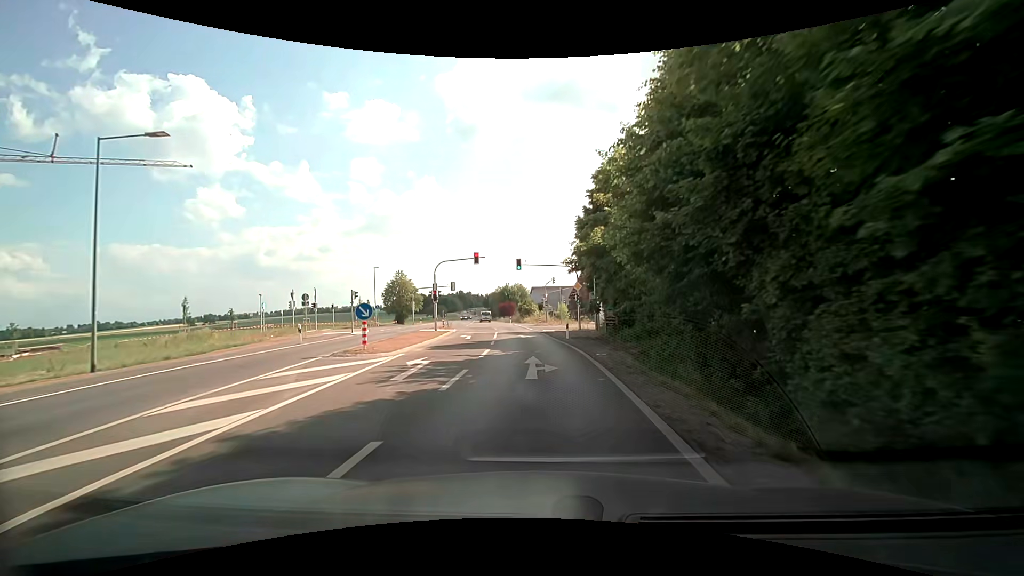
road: secondary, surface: asphalt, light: Day
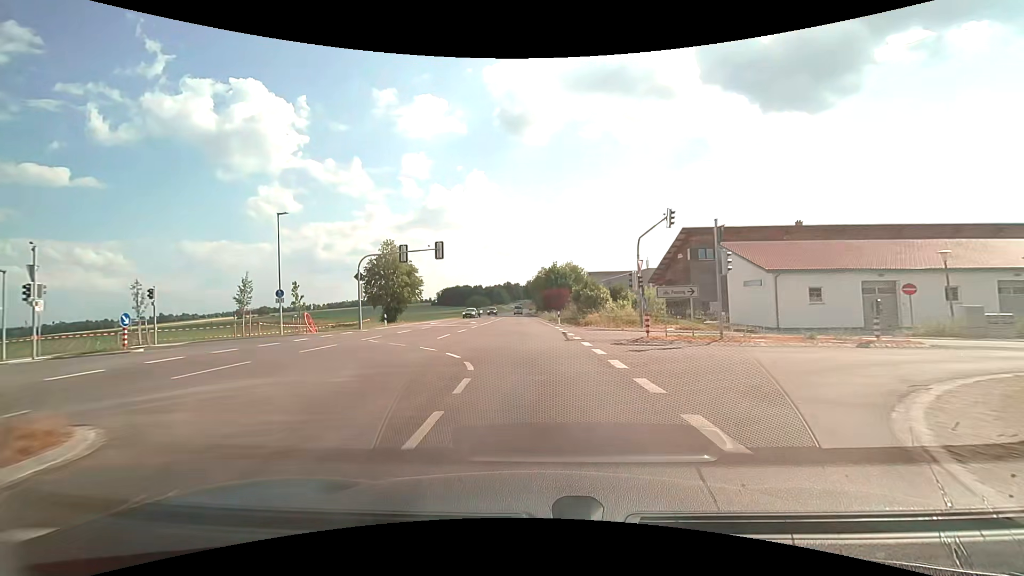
(-1.7, +39.4) m; -6°
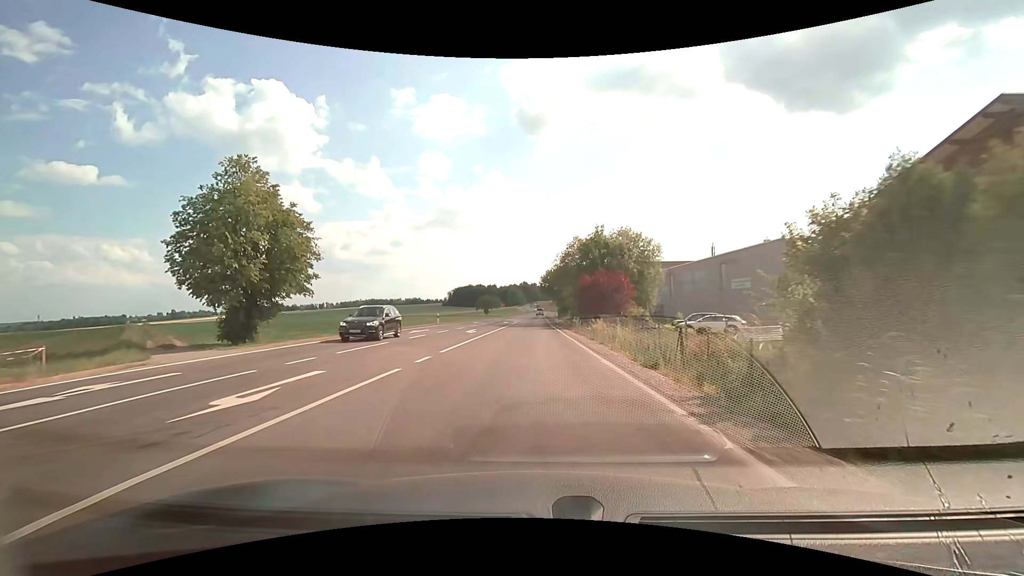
(-0.7, +39.8) m; -2°
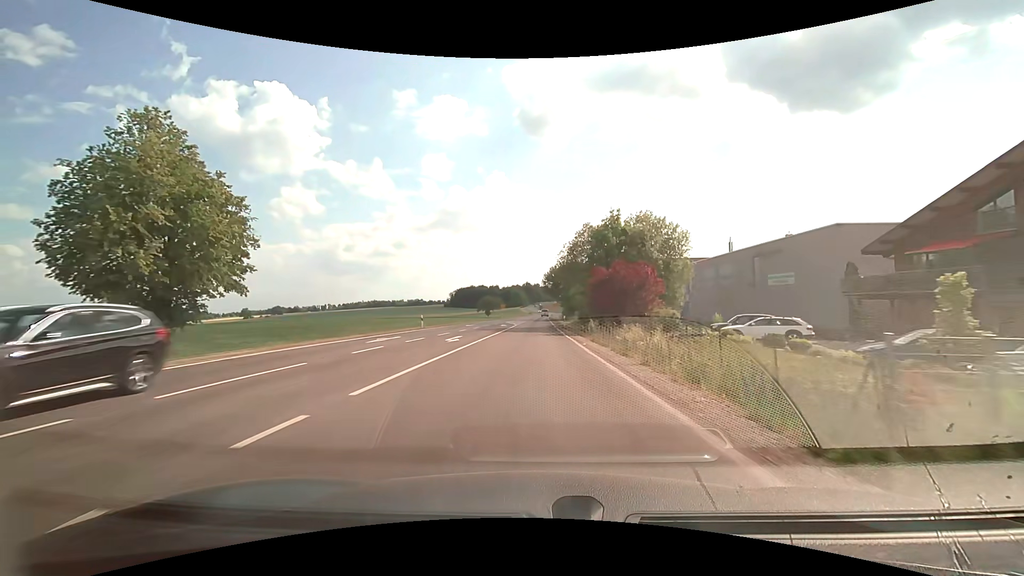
(0.0, +8.0) m; 0°
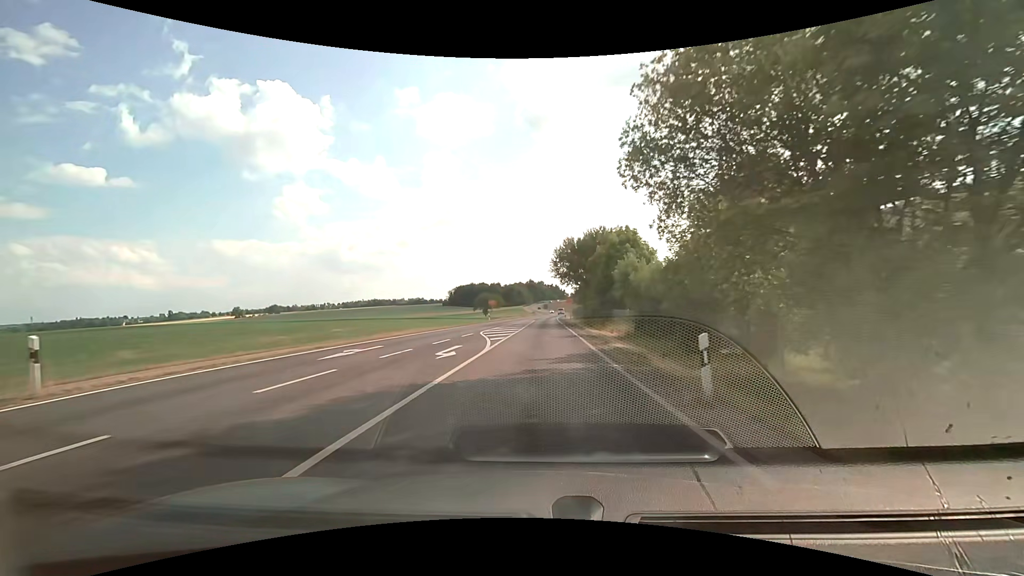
(-0.3, +31.9) m; -1°
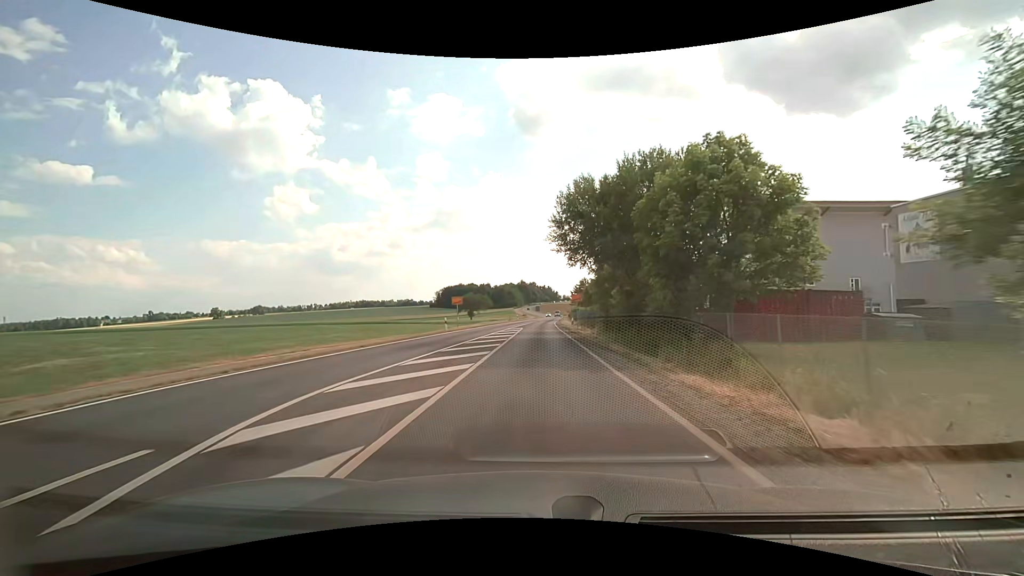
(+0.3, +23.6) m; +1°
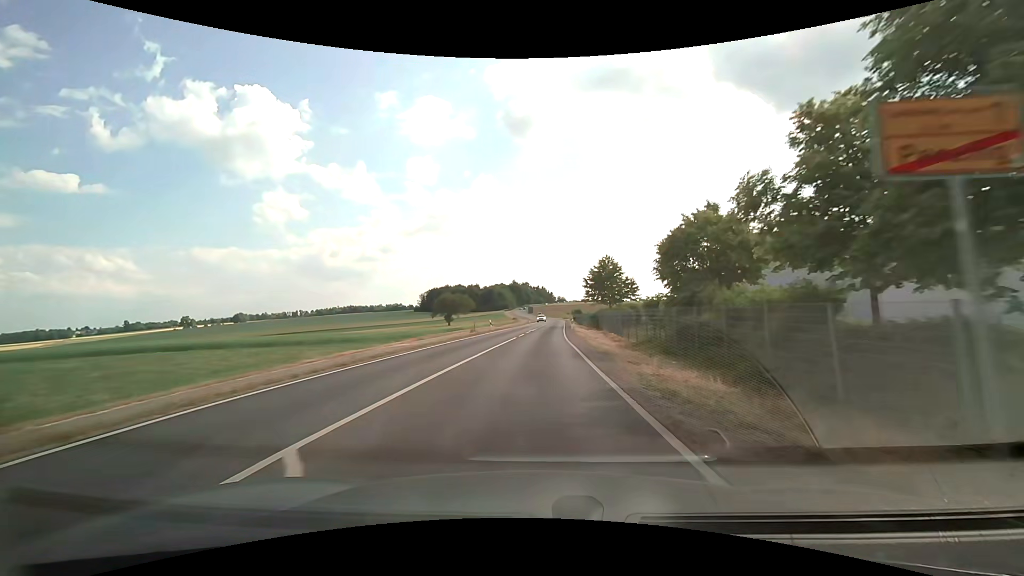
(+0.3, +40.4) m; +1°
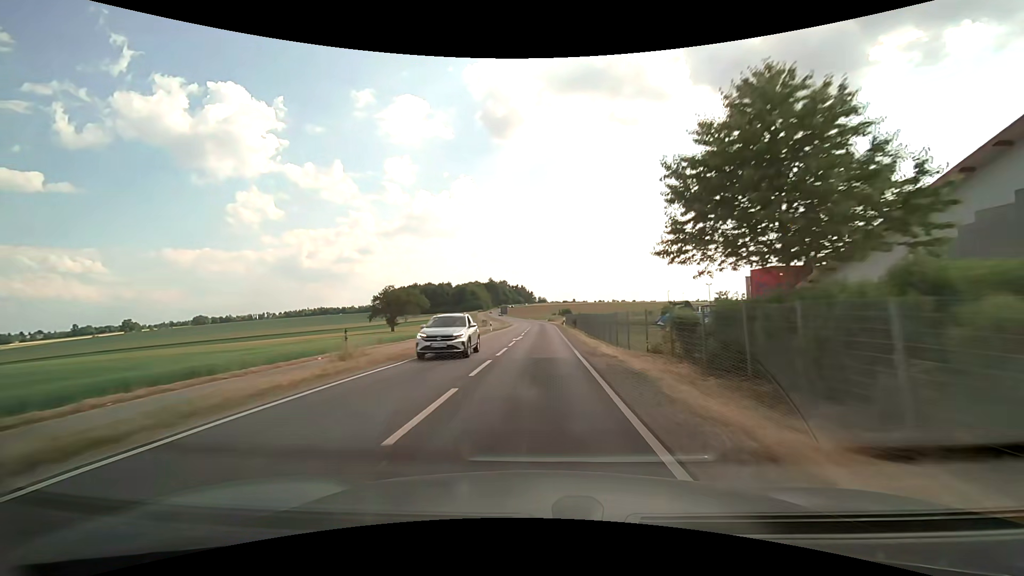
(+1.1, +46.2) m; +2°
(0, +10) (0, +20) (0, +30) (+1, +40) (+1, +50) (+1, +60) (+1, +70) (+1, +80) (0, +90) (0, +100) m
